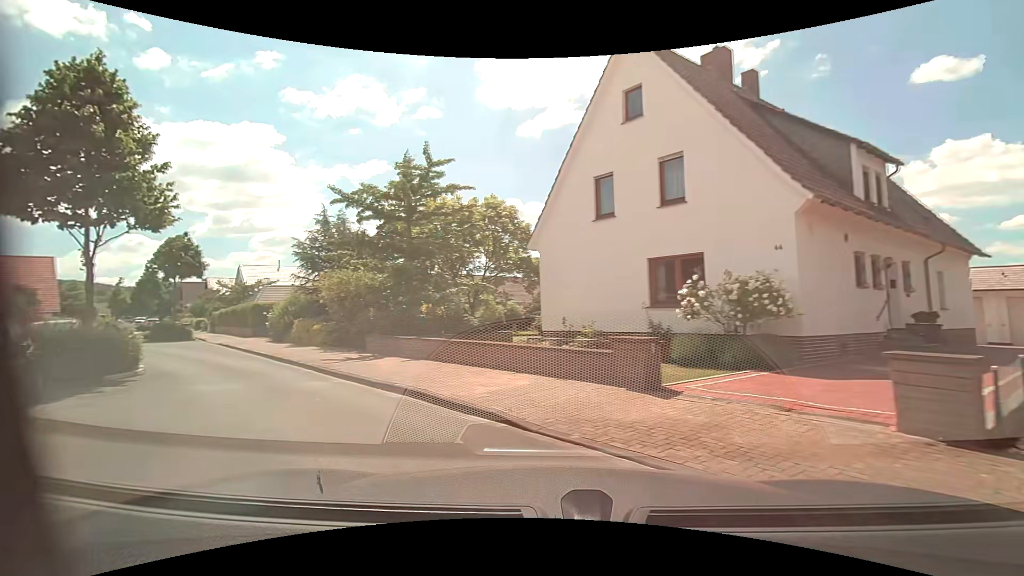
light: Day
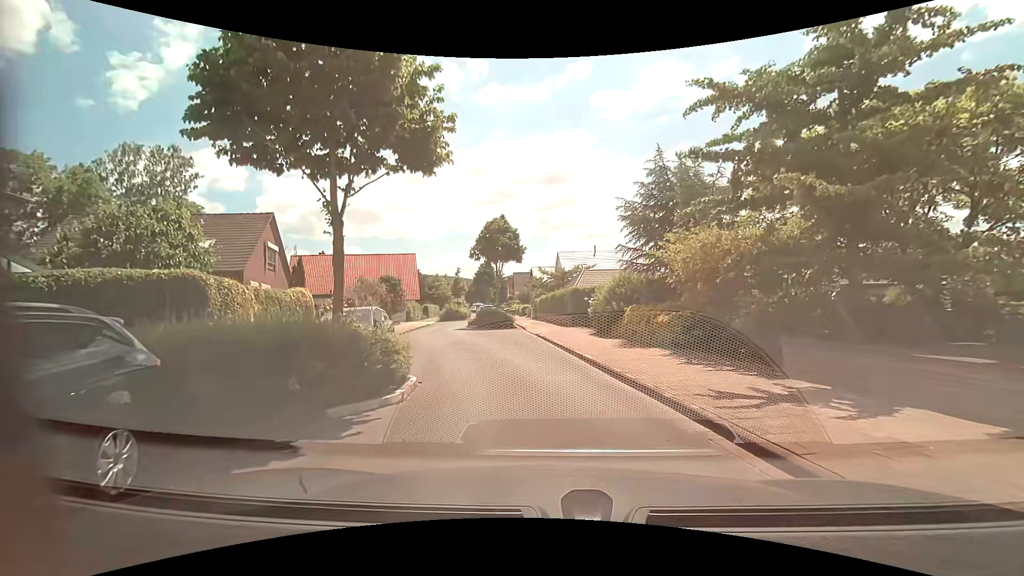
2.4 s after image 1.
(-3.2, +7.6) m; -35°
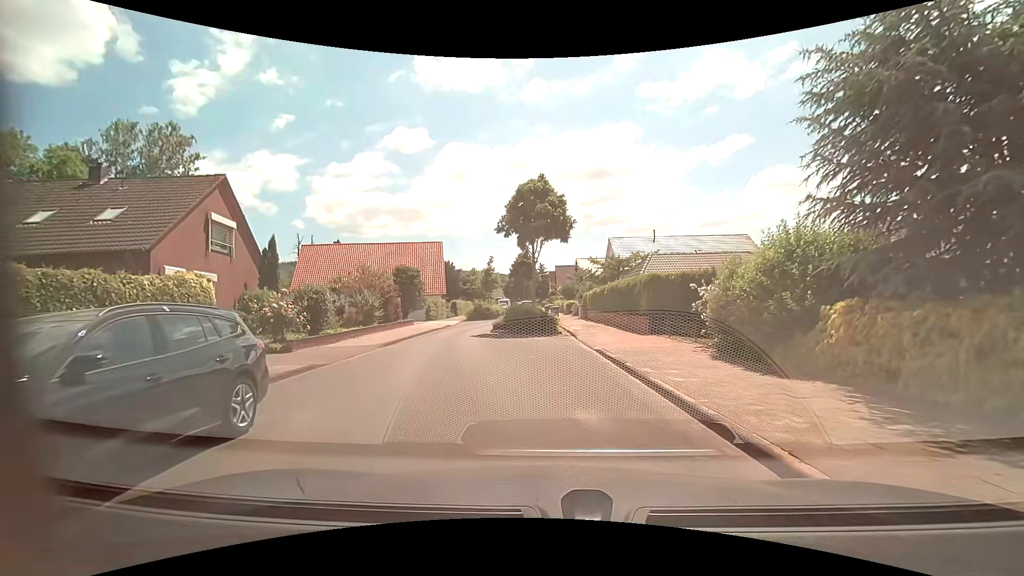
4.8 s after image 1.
(-0.4, +9.6) m; -5°
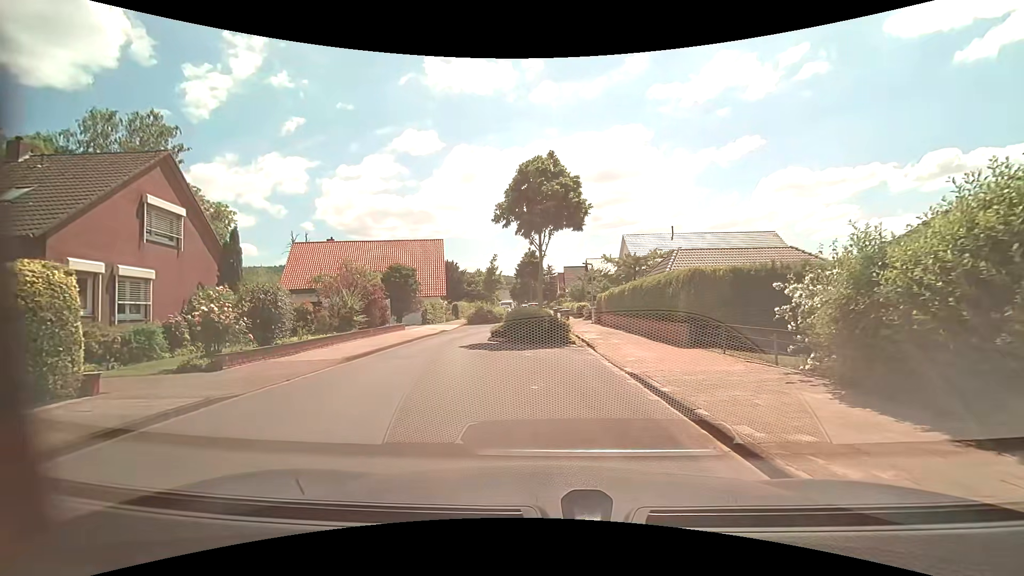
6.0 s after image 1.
(0.0, +4.1) m; -1°
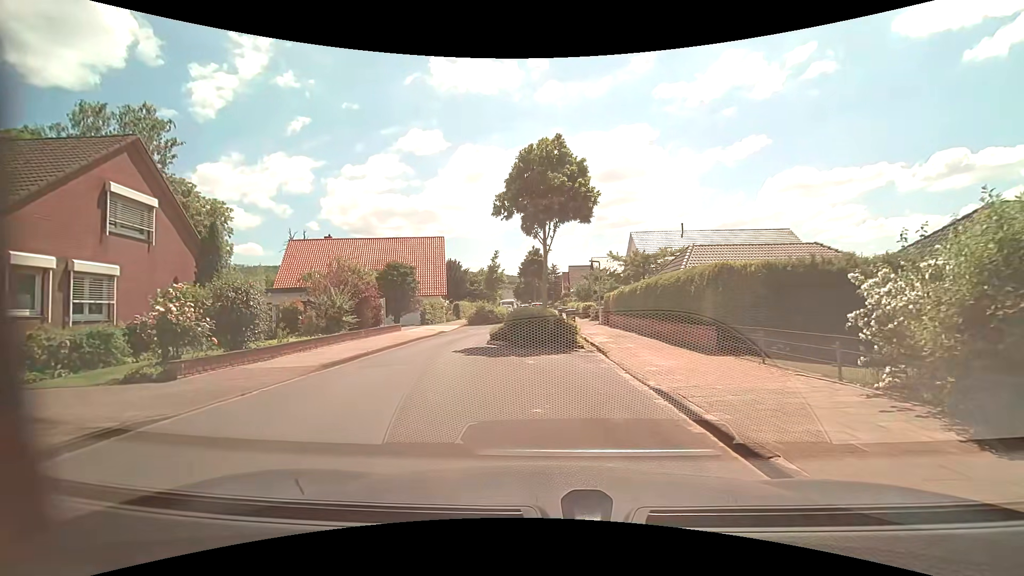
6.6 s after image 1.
(0.0, +1.8) m; 0°
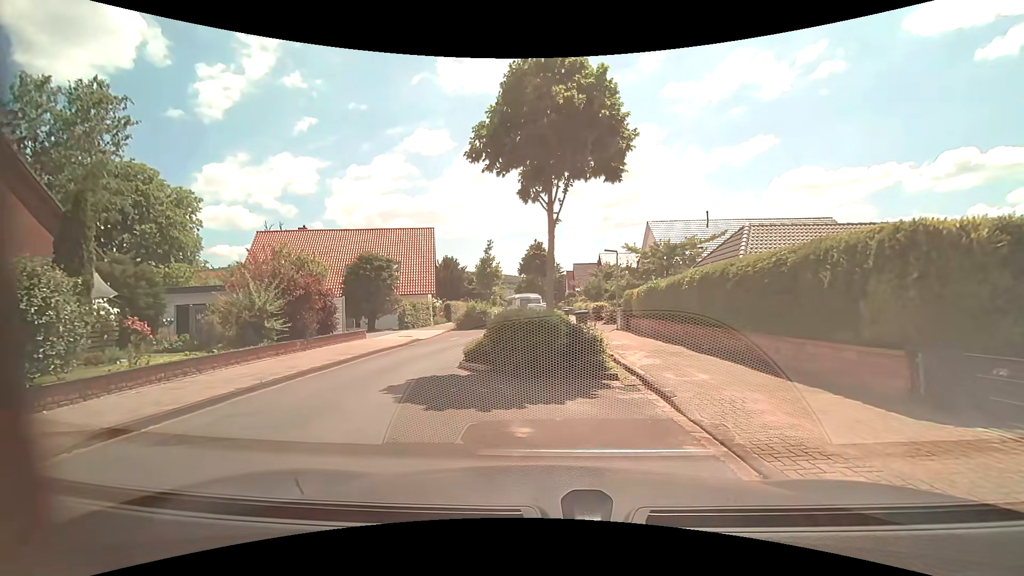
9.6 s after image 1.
(-0.1, +6.2) m; -1°
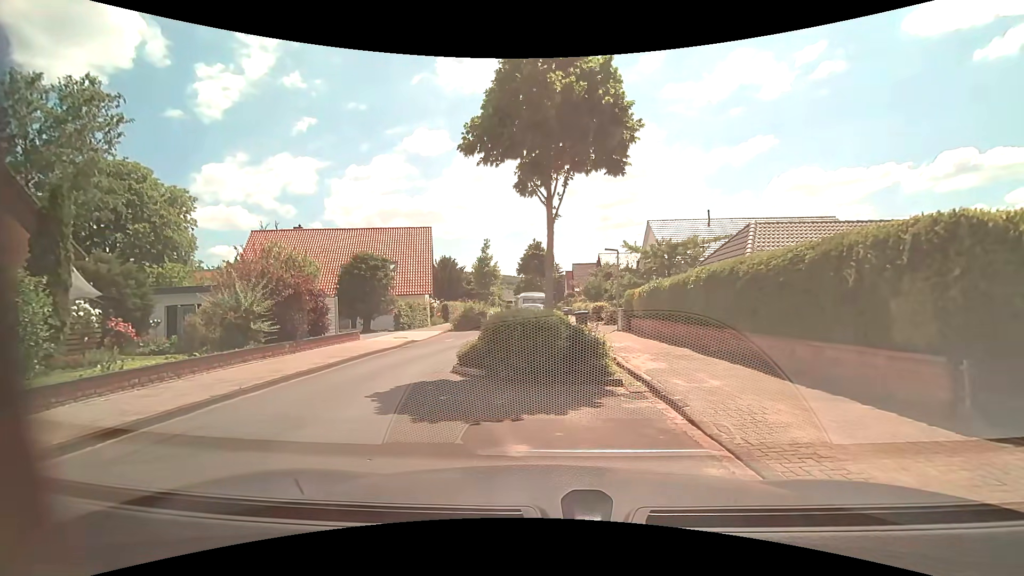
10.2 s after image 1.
(0.0, +0.6) m; 0°
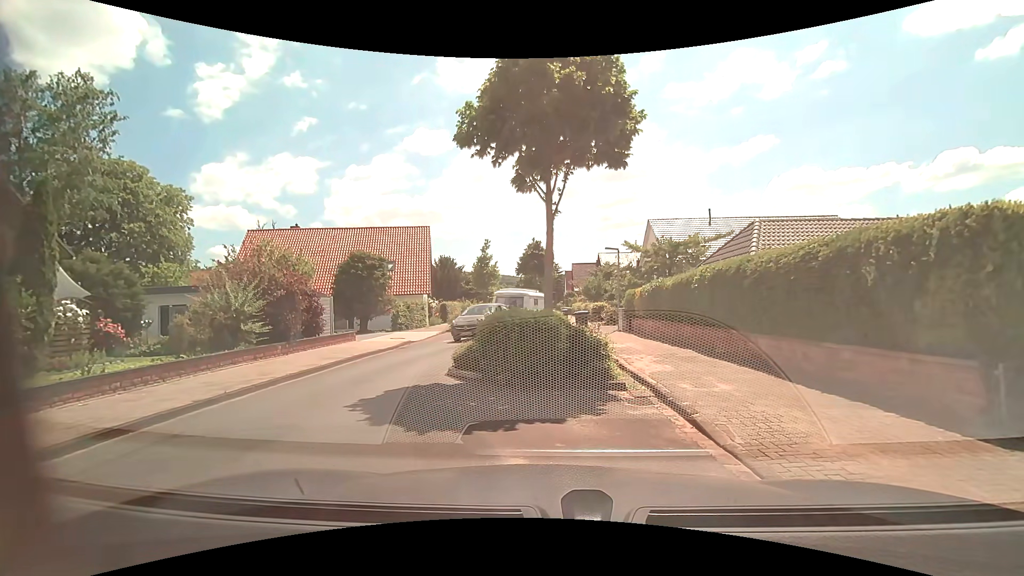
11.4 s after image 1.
(0.0, +0.4) m; 0°
(-3, +9) (-1, +19) (0, +29) (0, +39) (-2, +49) (-3, +59) (-3, +69) (-3, +79) (-3, +89) (0, +99) m
